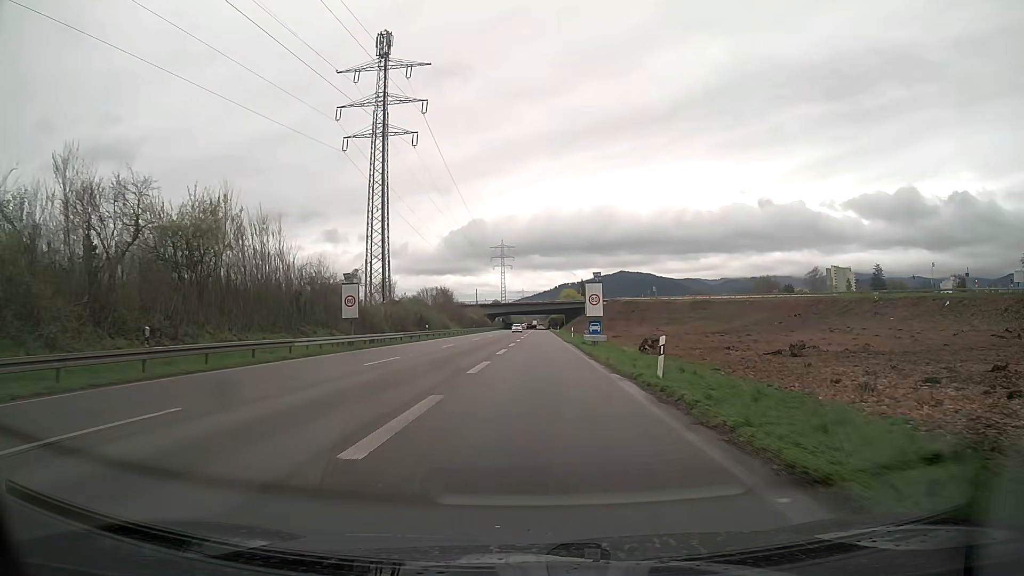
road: trunk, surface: asphalt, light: Day
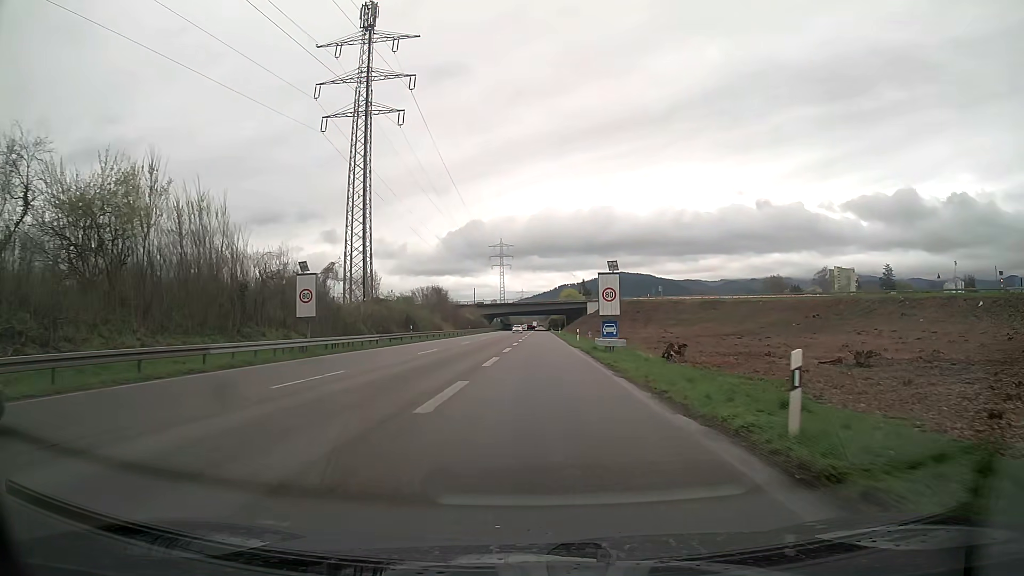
(0.0, +8.5) m; 0°
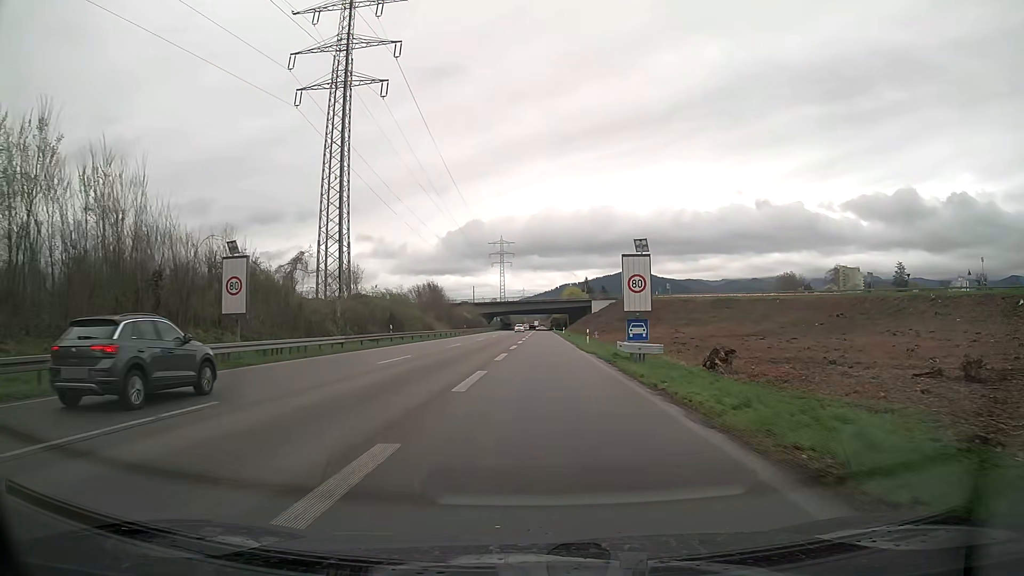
(0.0, +8.8) m; 0°
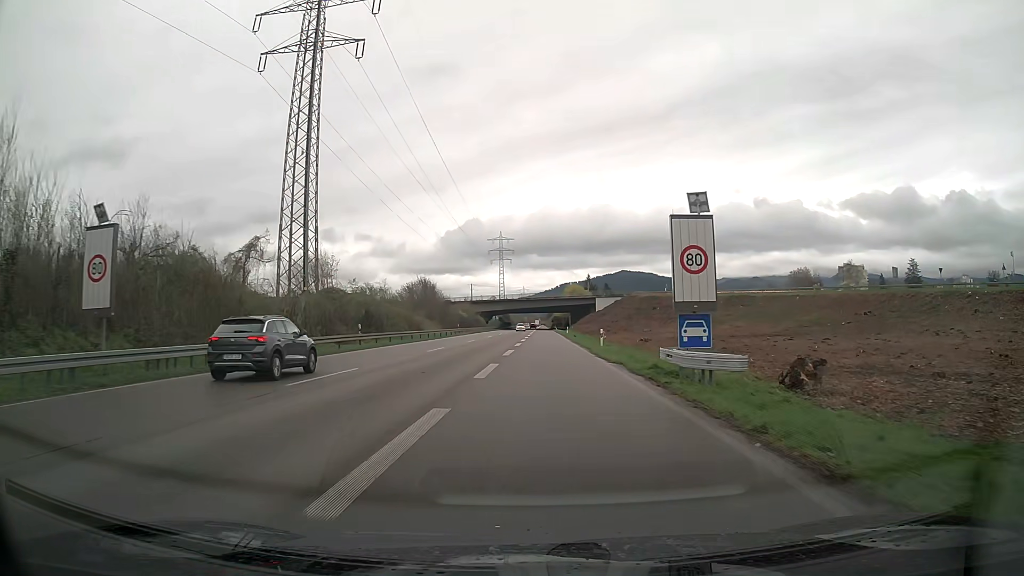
(0.0, +9.2) m; 0°
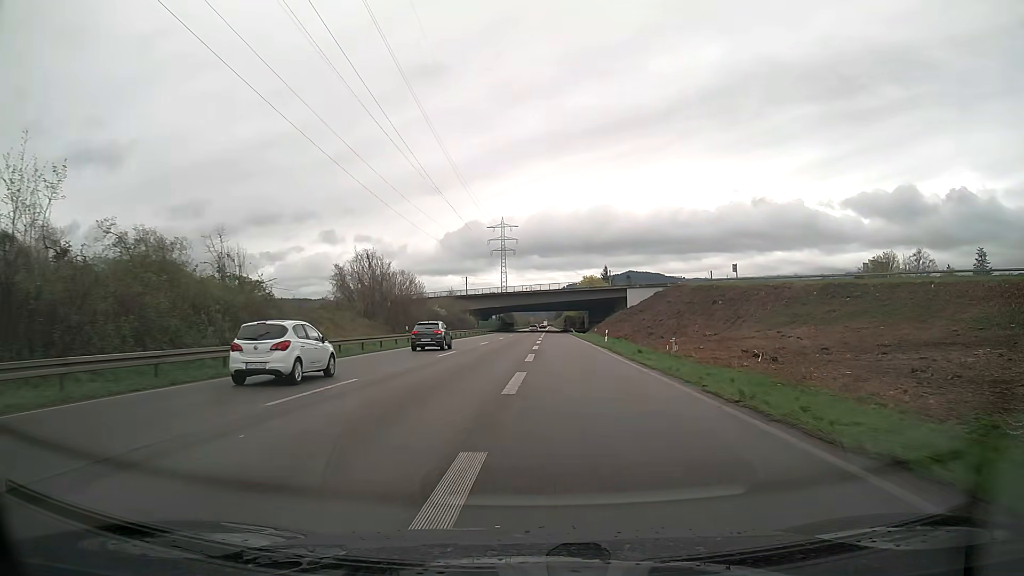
(-0.2, +39.9) m; -1°
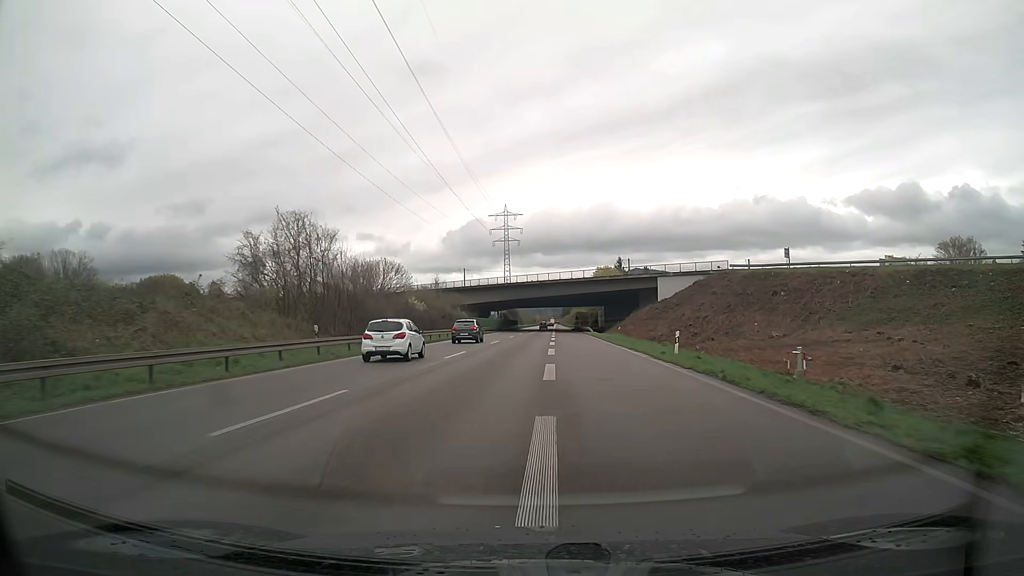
(-0.1, +21.7) m; 0°
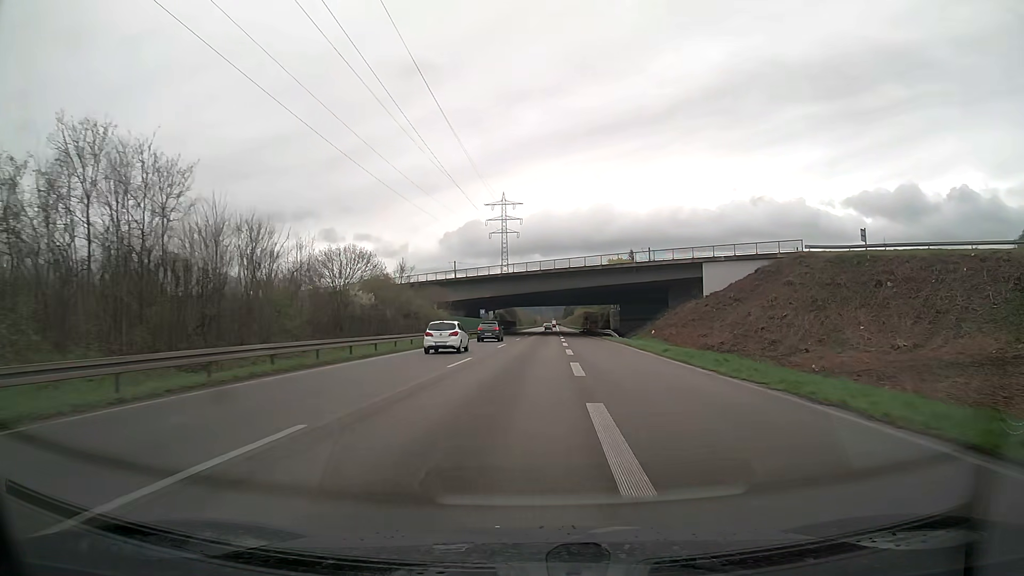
(0.0, +22.7) m; 0°
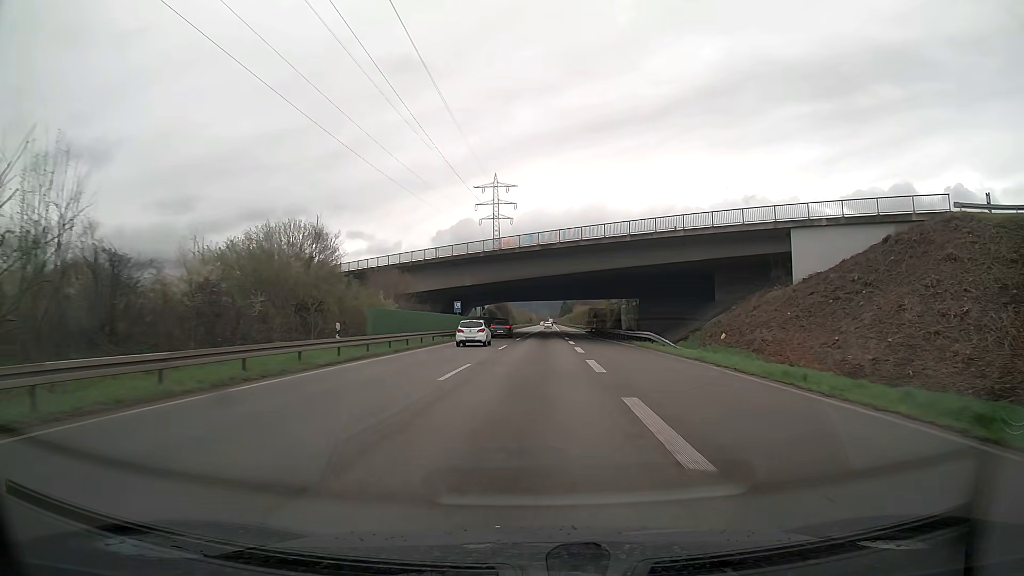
(+0.1, +23.4) m; 0°
(0, +10) (0, +20) (0, +30) (0, +40) (+1, +50) (+1, +60) (+1, +70) (0, +80) (0, +90) (-1, +100) m
